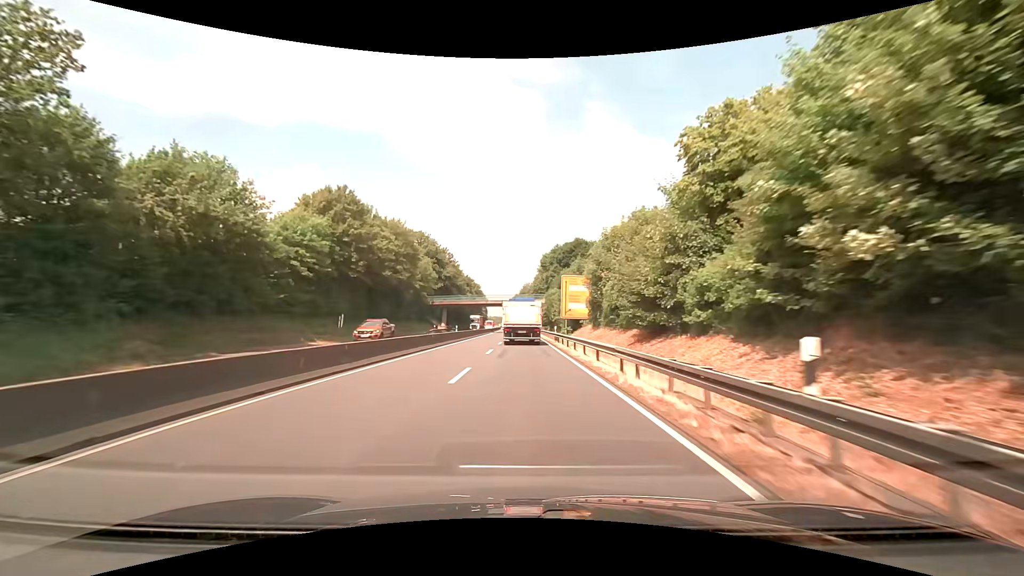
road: trunk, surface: asphalt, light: Day
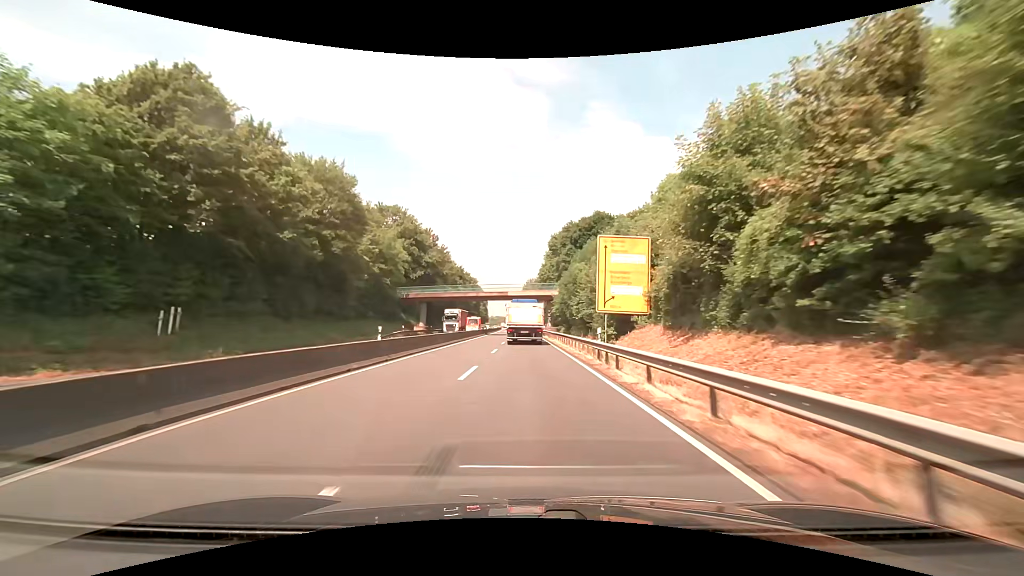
(0.0, +23.5) m; 0°
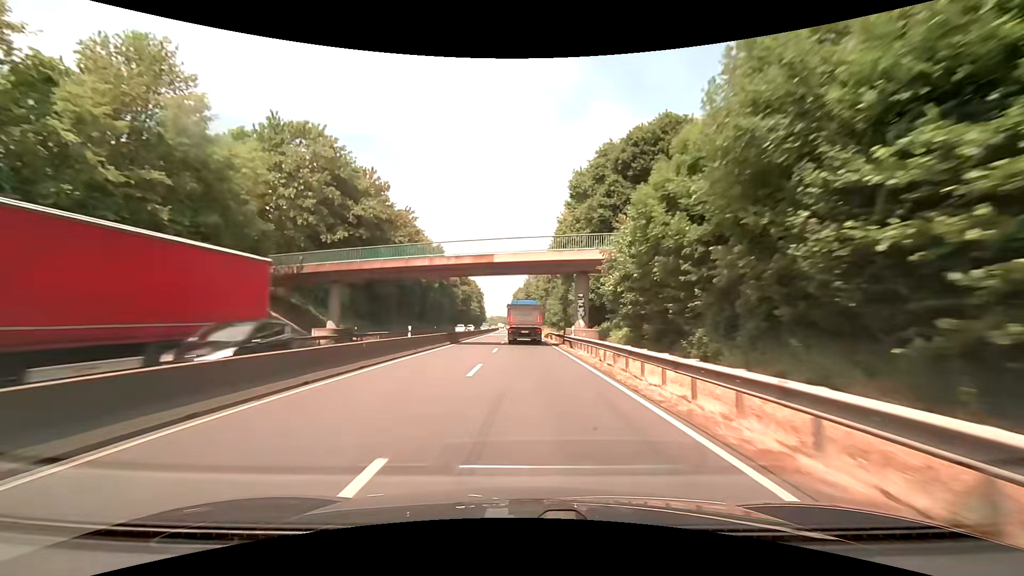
(0.0, +35.4) m; 0°
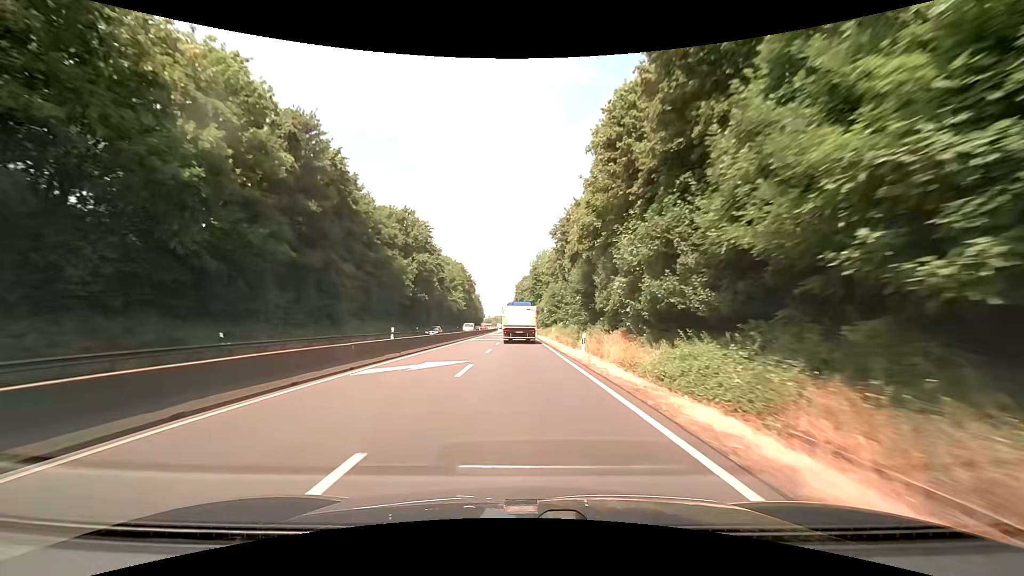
(0.0, +60.2) m; -1°
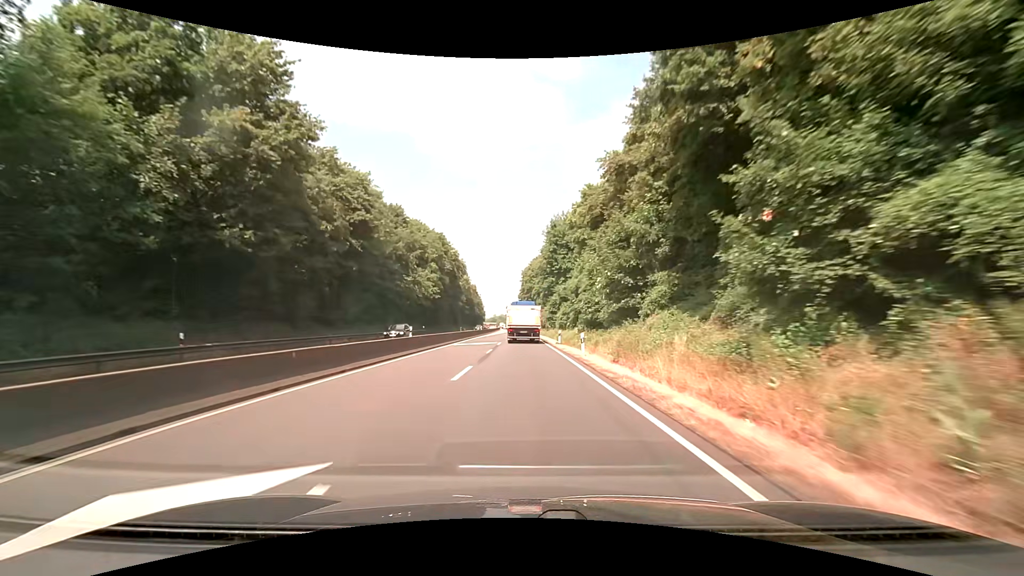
(-0.2, +49.4) m; 0°
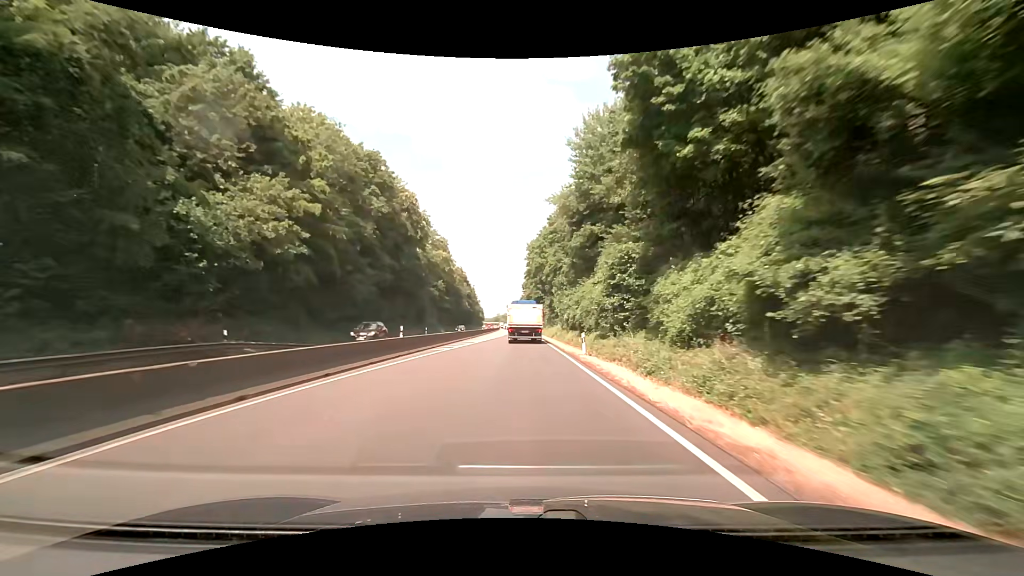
(-0.3, +49.5) m; -1°
